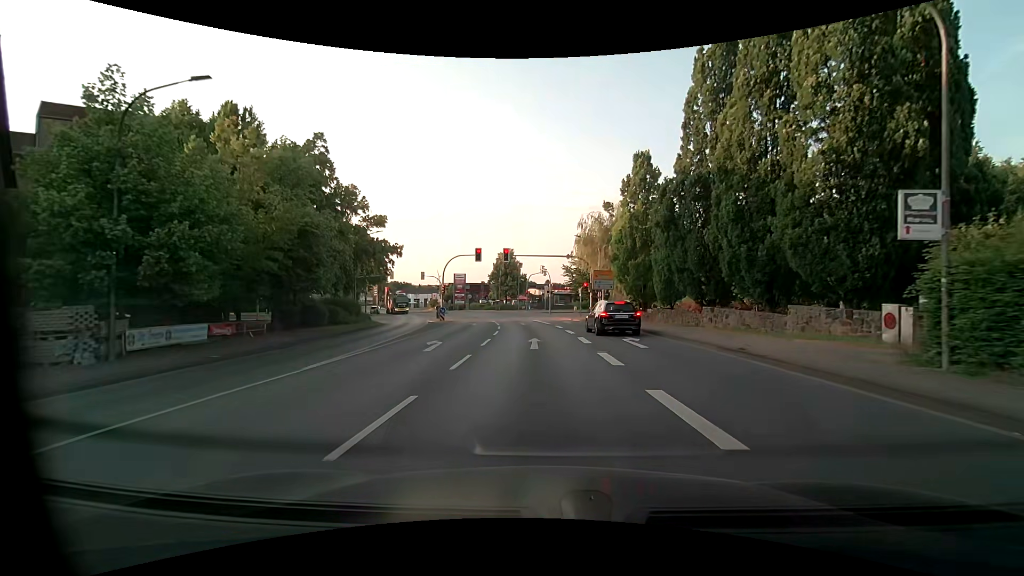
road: primary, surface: asphalt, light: Day
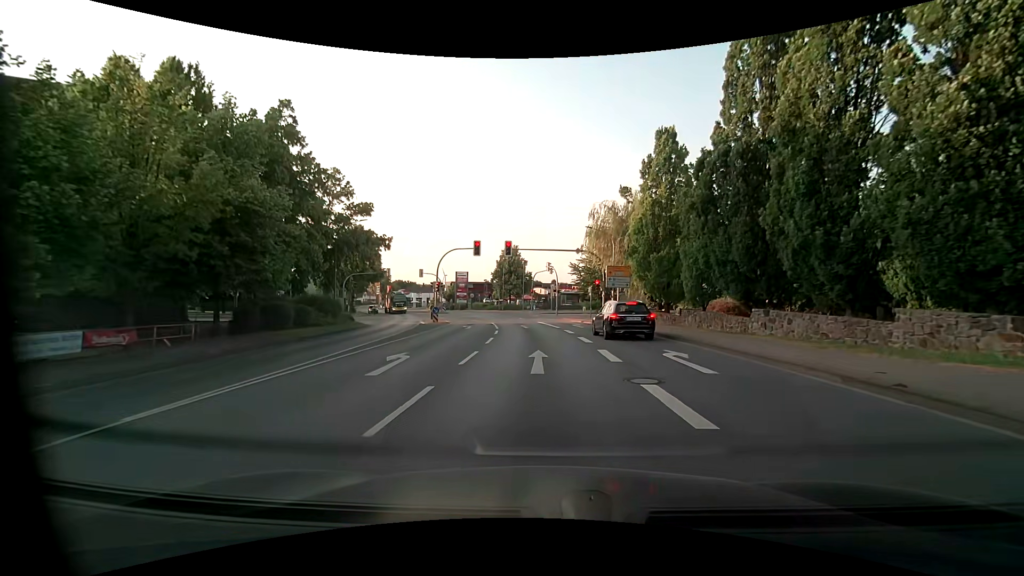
(0.0, +5.3) m; -1°
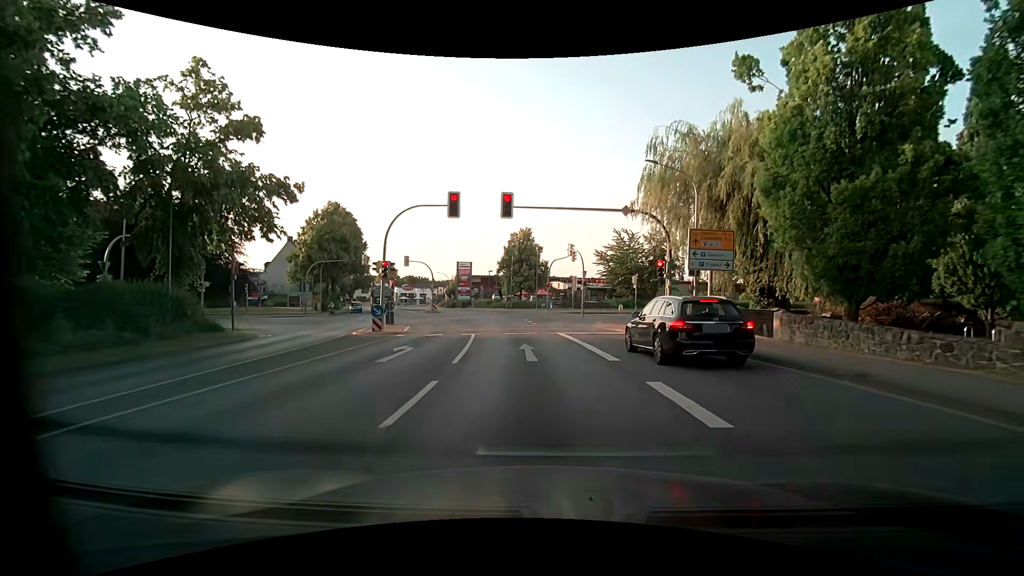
(-0.3, +17.8) m; -2°
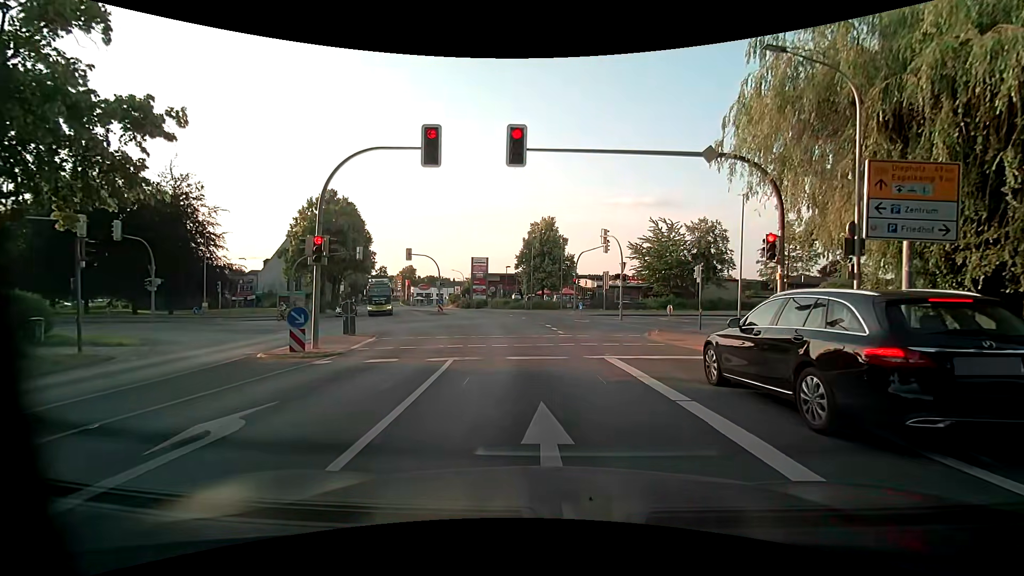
(-0.1, +9.5) m; -2°
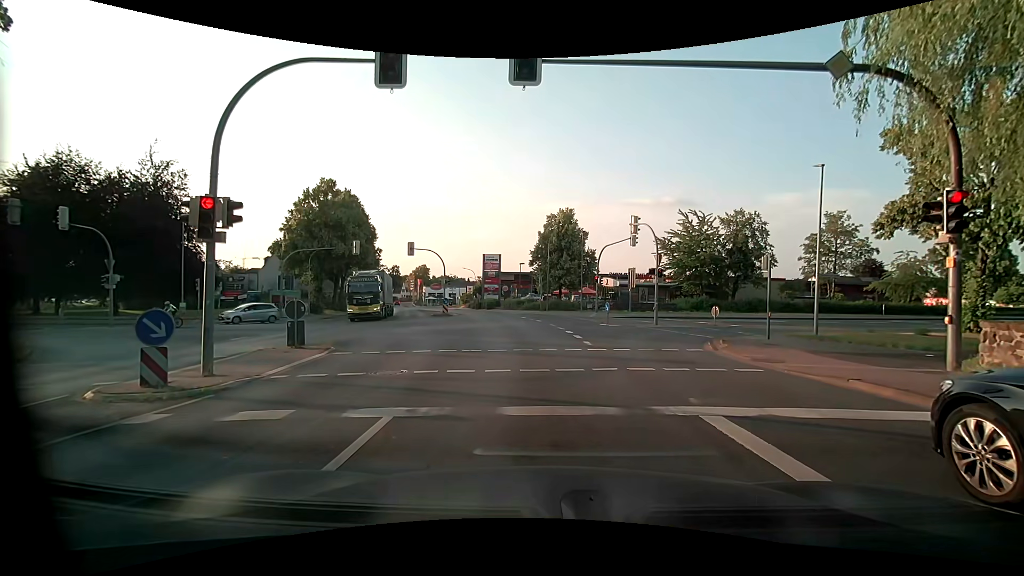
(-0.1, +5.6) m; -1°
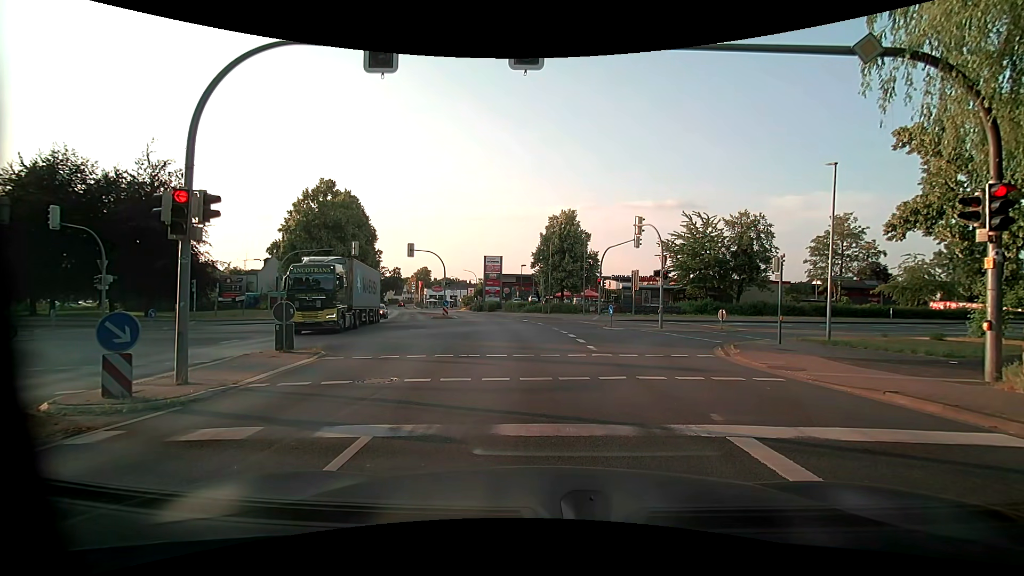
(0.0, +0.8) m; 0°
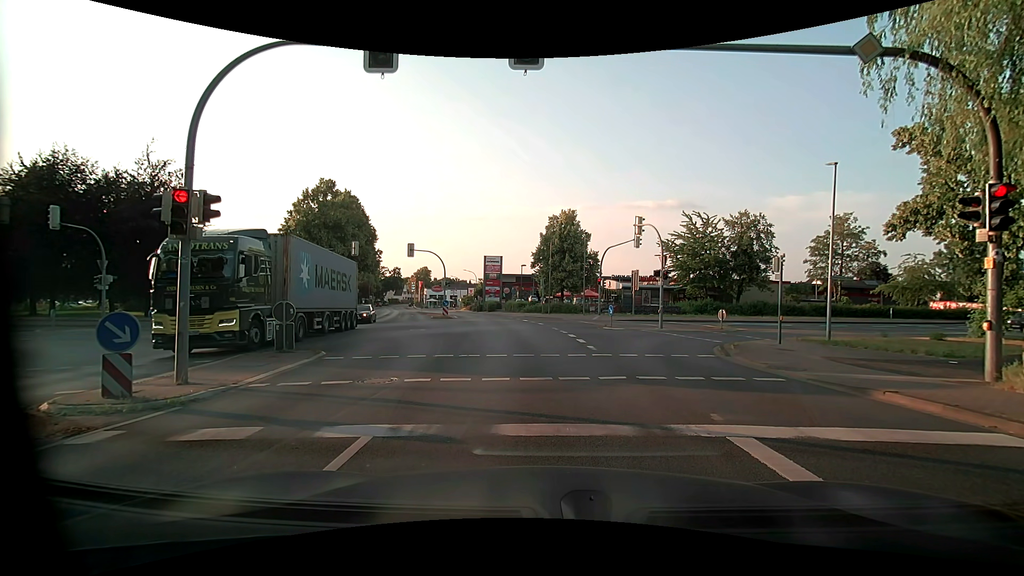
(0.0, 0.0) m; 0°
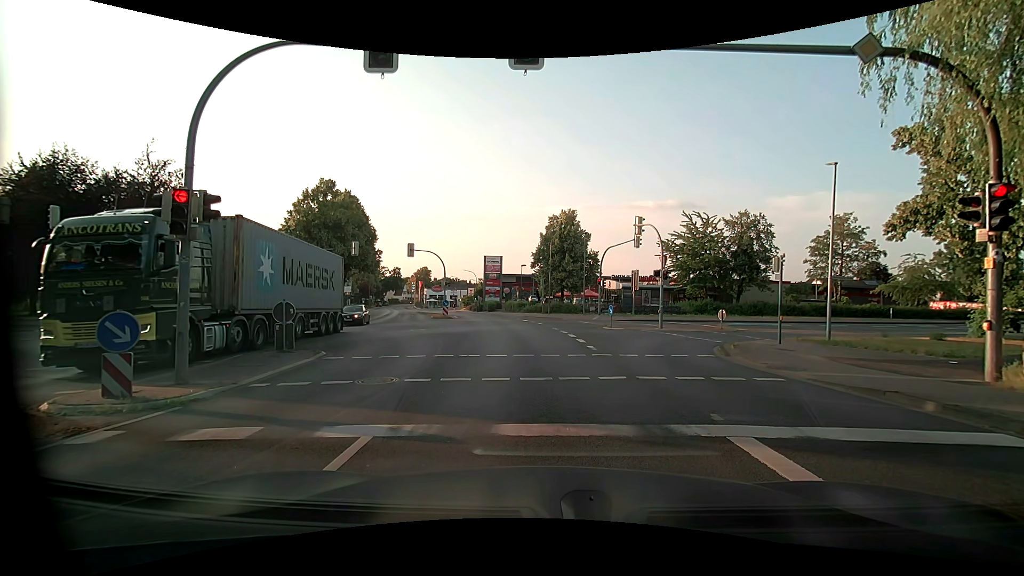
(0.0, 0.0) m; 0°
(0, +10) (-1, +20) (-2, +30) (-4, +40) (-7, +49) (-10, +59) (-13, +68) (-16, +78) (-19, +87) (-23, +97) m
